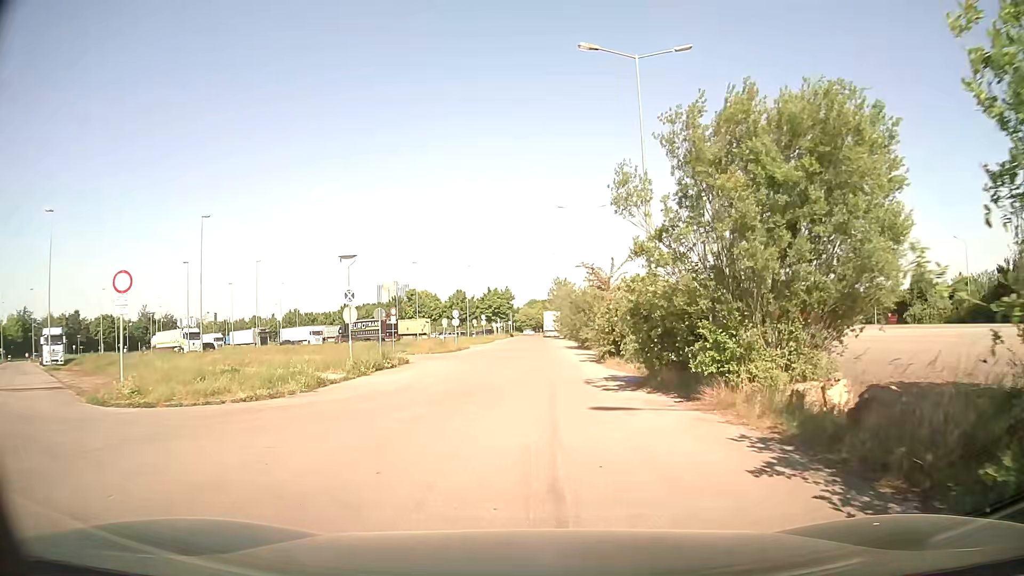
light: Day
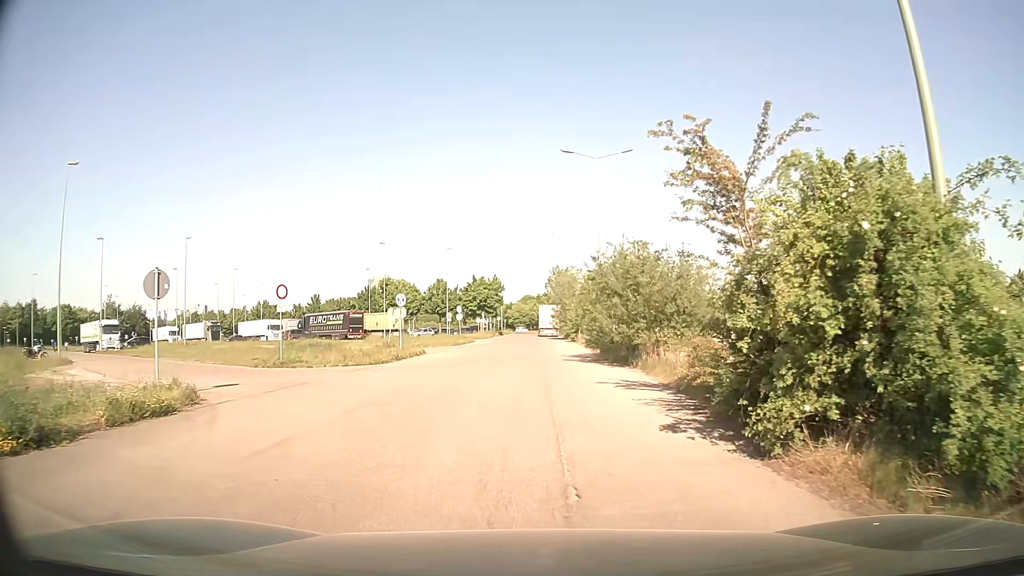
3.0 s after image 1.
(-0.2, +19.3) m; 0°
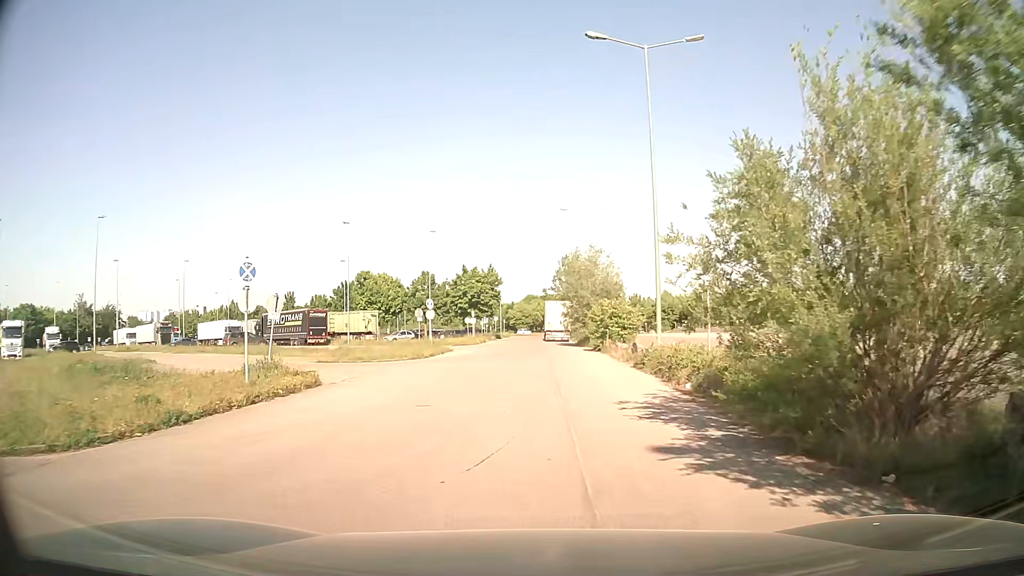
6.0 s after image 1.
(-0.4, +18.6) m; -1°
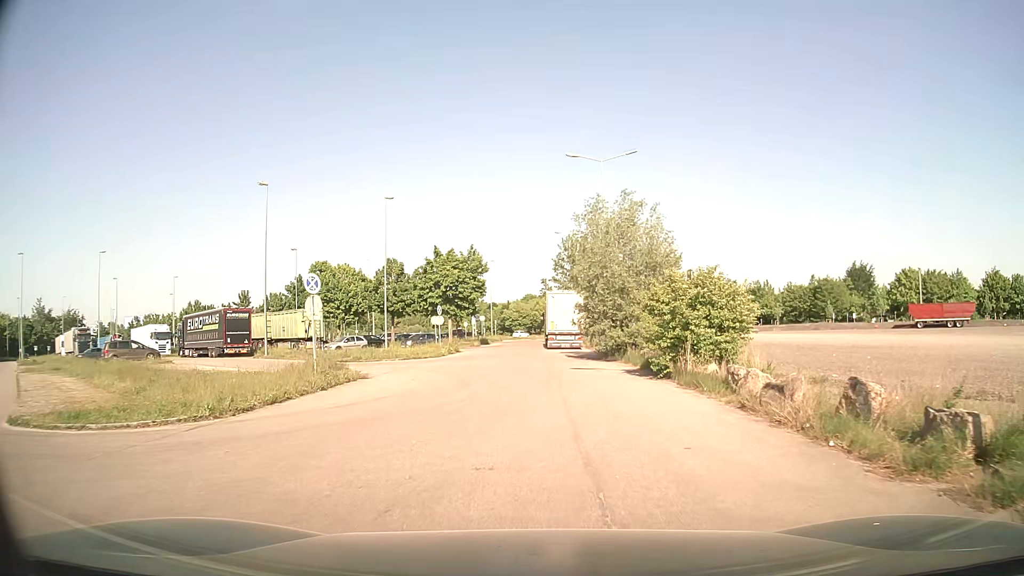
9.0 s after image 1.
(+0.2, +20.9) m; 0°
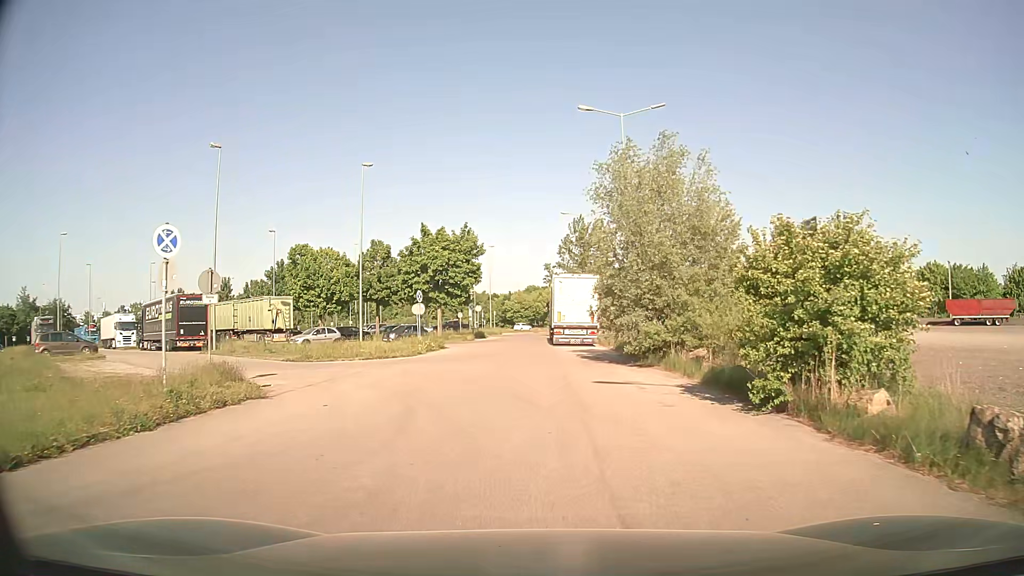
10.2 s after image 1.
(0.0, +8.4) m; 0°
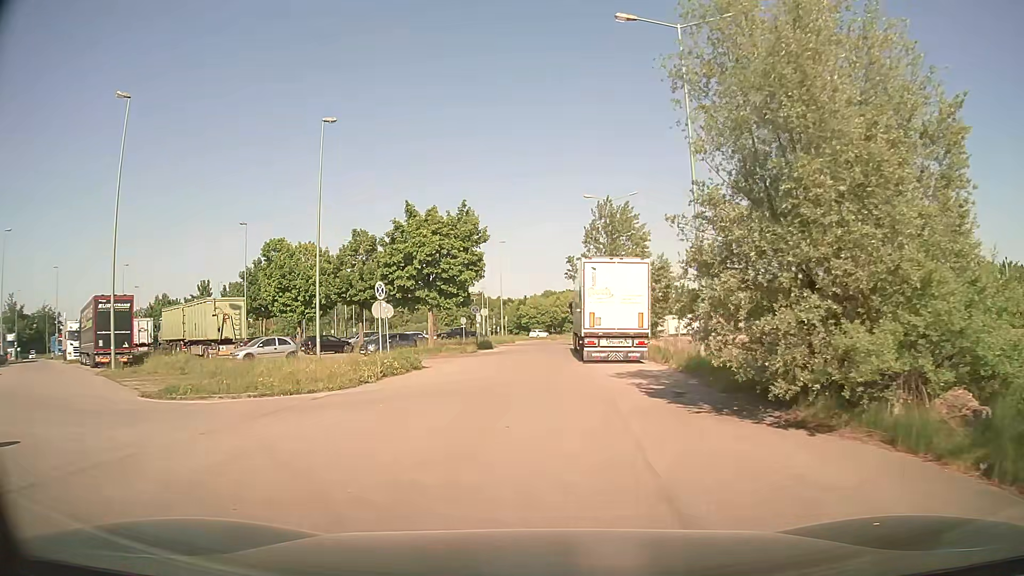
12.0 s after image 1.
(-0.1, +12.1) m; -1°
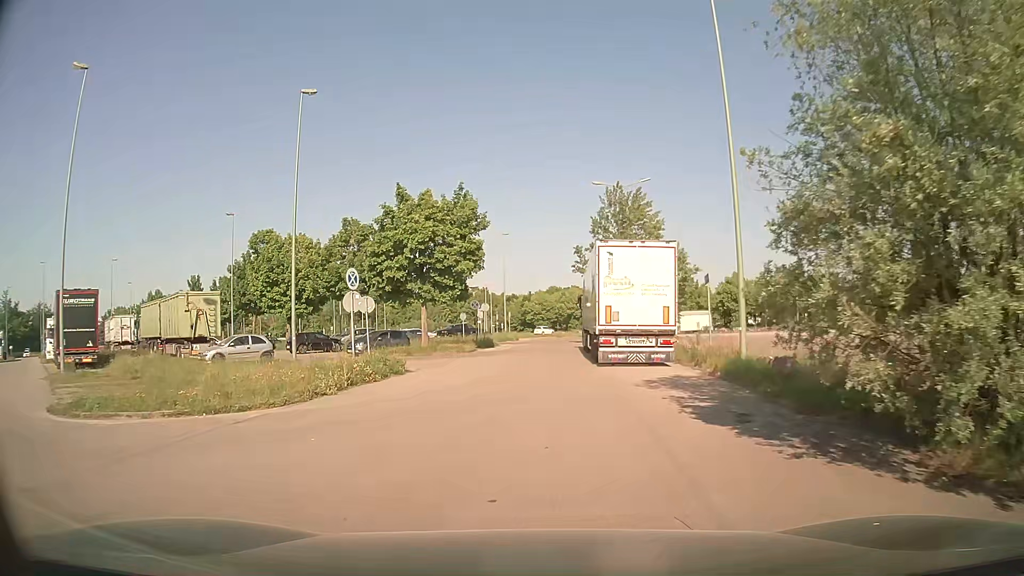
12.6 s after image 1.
(0.0, +4.1) m; 0°
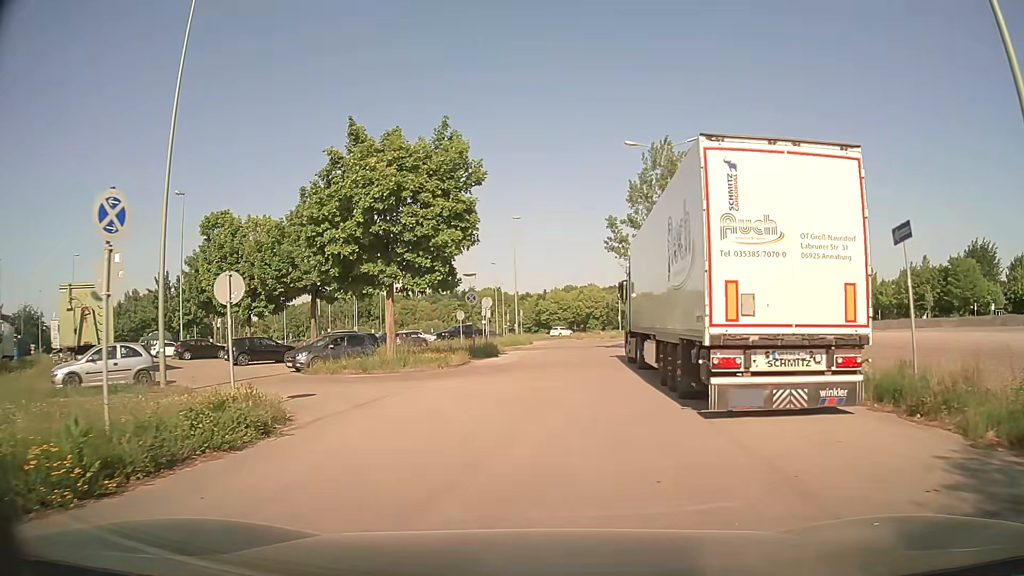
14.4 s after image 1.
(-0.2, +12.0) m; -2°
(0, +10) (+1, +20) (+2, +30) (+3, +40) (+4, +50) (+6, +60) (+9, +69) (+16, +77) (+24, +83) (+33, +82) m
